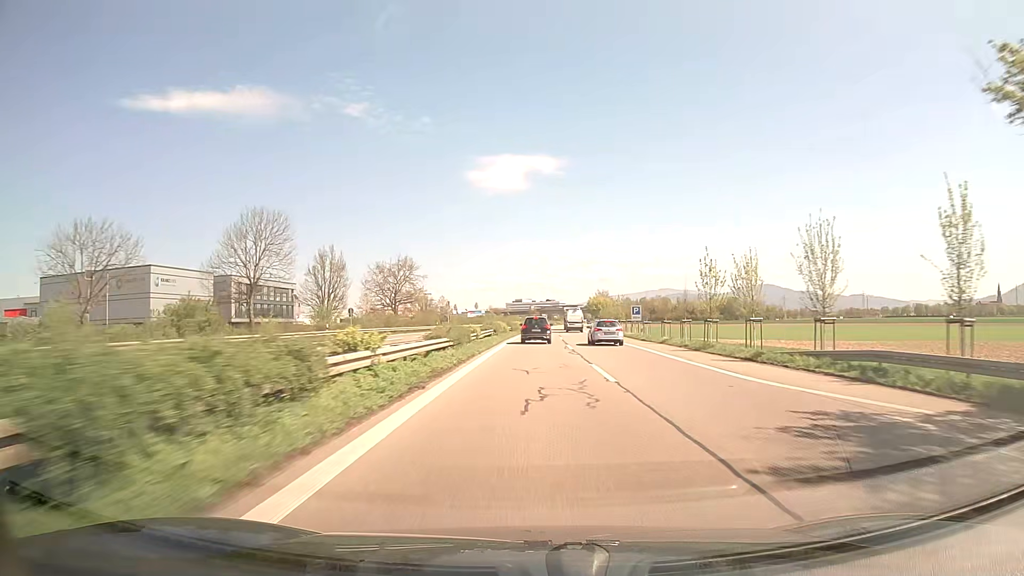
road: trunk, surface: asphalt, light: Day
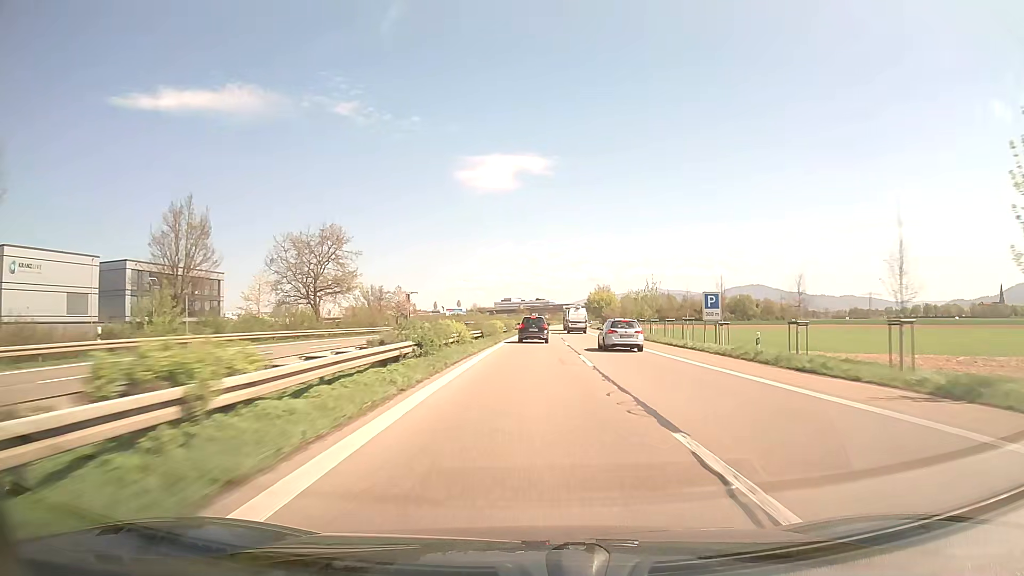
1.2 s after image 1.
(+0.2, +31.4) m; +1°
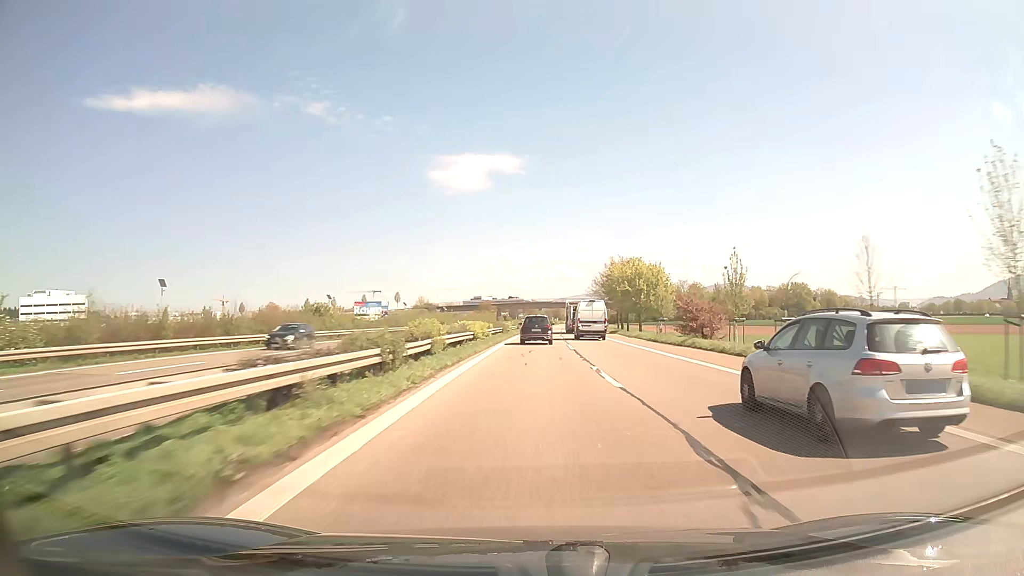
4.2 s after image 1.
(+1.5, +79.4) m; +2°
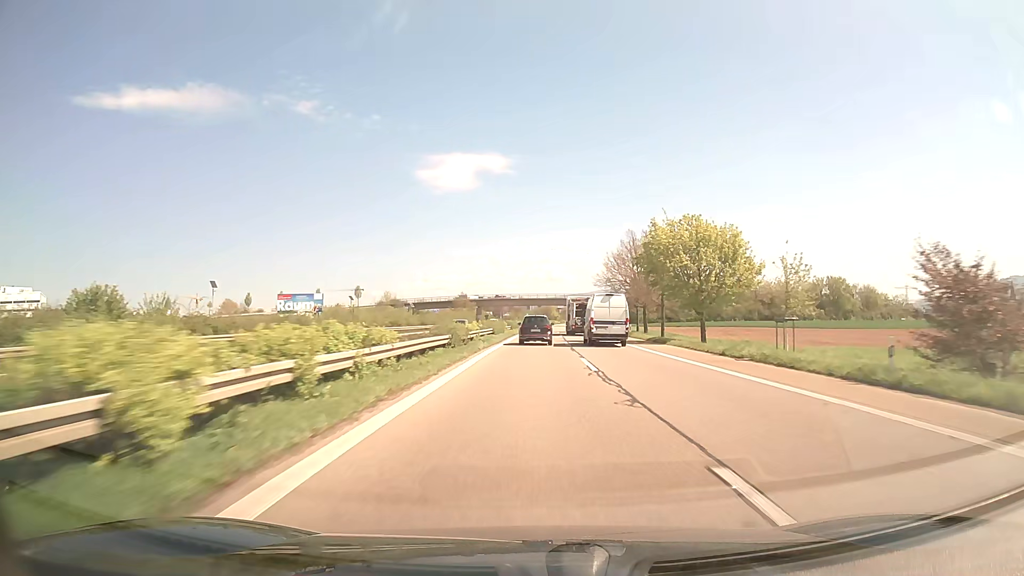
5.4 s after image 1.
(+0.4, +31.9) m; +1°
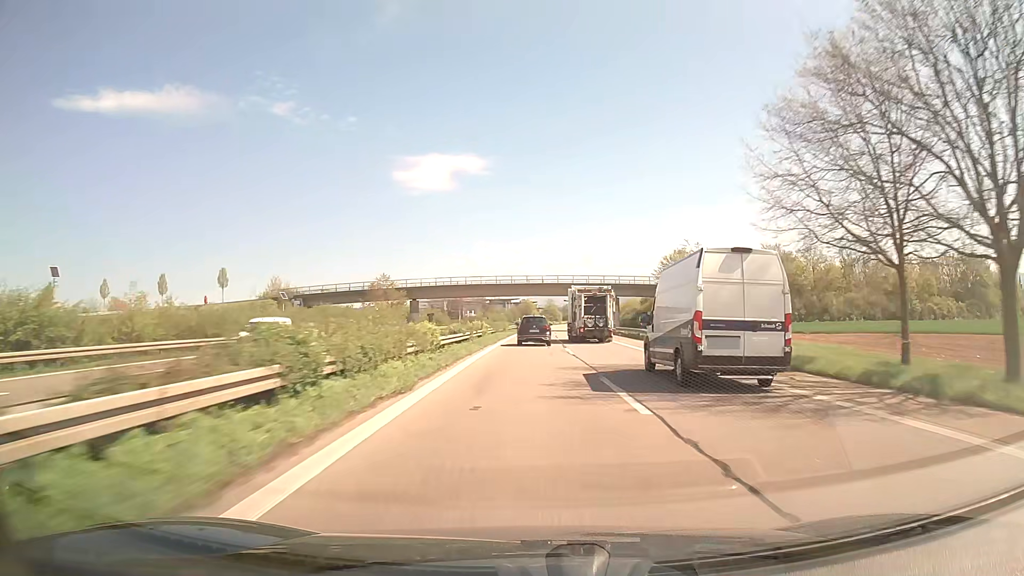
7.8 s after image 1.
(+1.2, +63.5) m; +2°
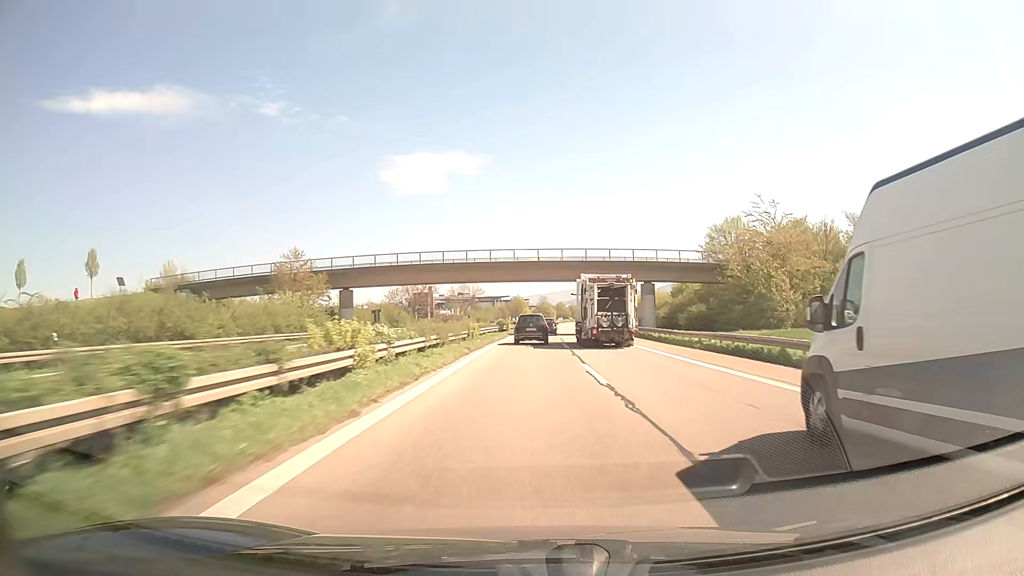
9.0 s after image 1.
(+0.2, +31.8) m; +1°
(0, +10) (0, +20) (0, +30) (0, +40) (0, +50) (+1, +60) (+1, +70) (+1, +80) (+2, +90) (+2, +100) m
